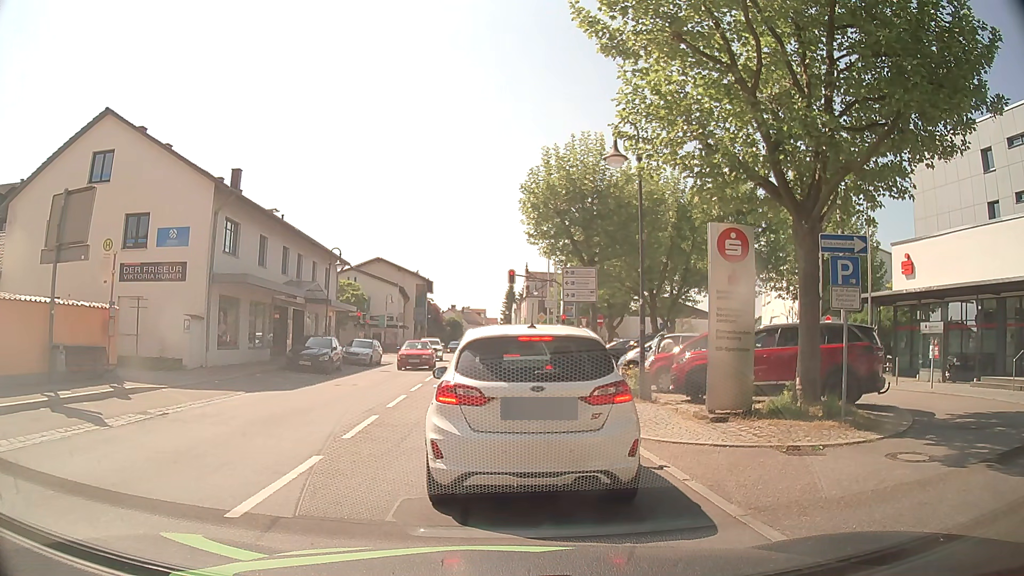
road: secondary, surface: asphalt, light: Day
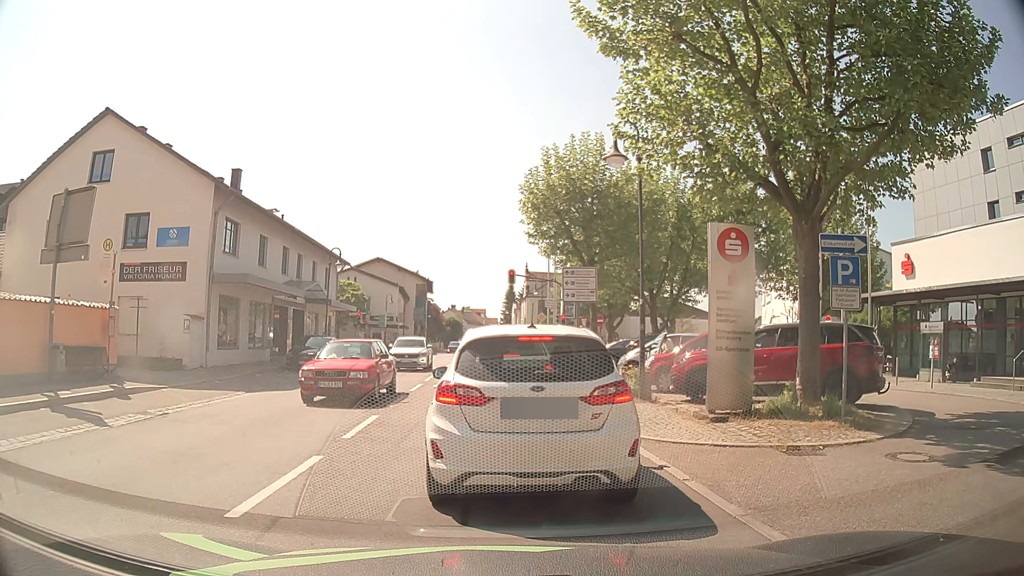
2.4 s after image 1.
(0.0, 0.0) m; 0°
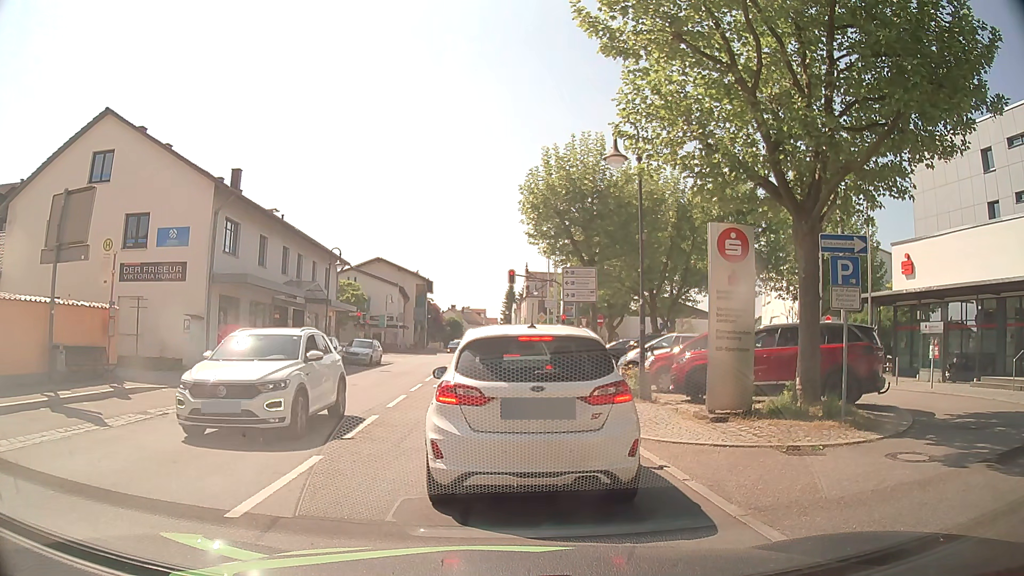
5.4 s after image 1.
(0.0, 0.0) m; 0°
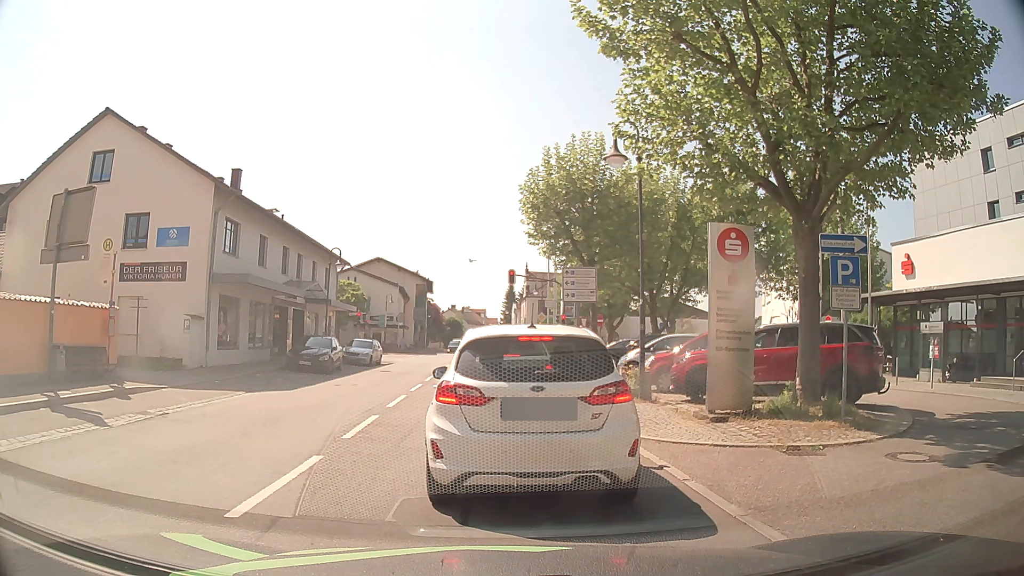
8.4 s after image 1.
(0.0, 0.0) m; 0°
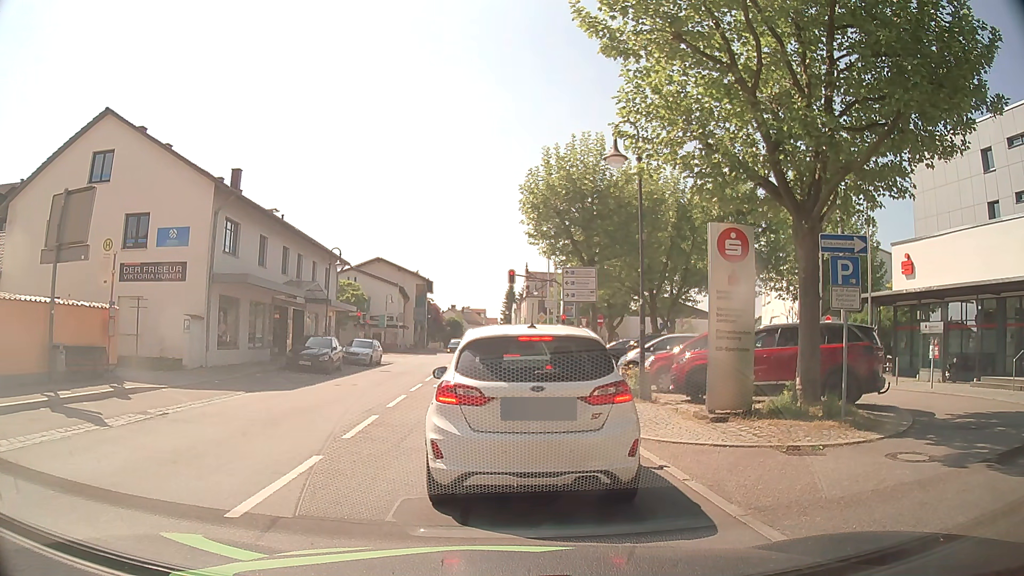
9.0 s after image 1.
(0.0, 0.0) m; 0°
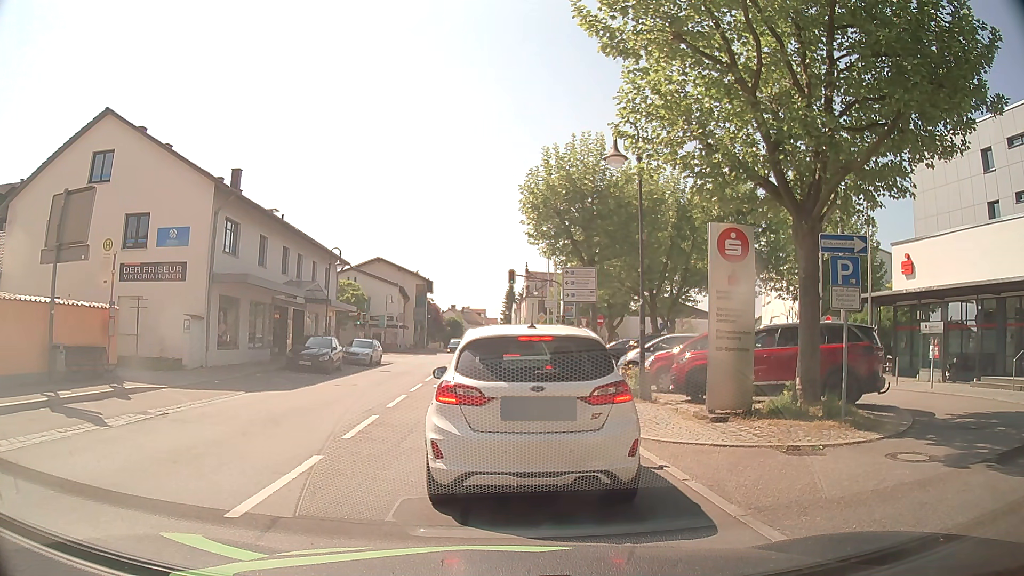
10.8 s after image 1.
(0.0, 0.0) m; 0°
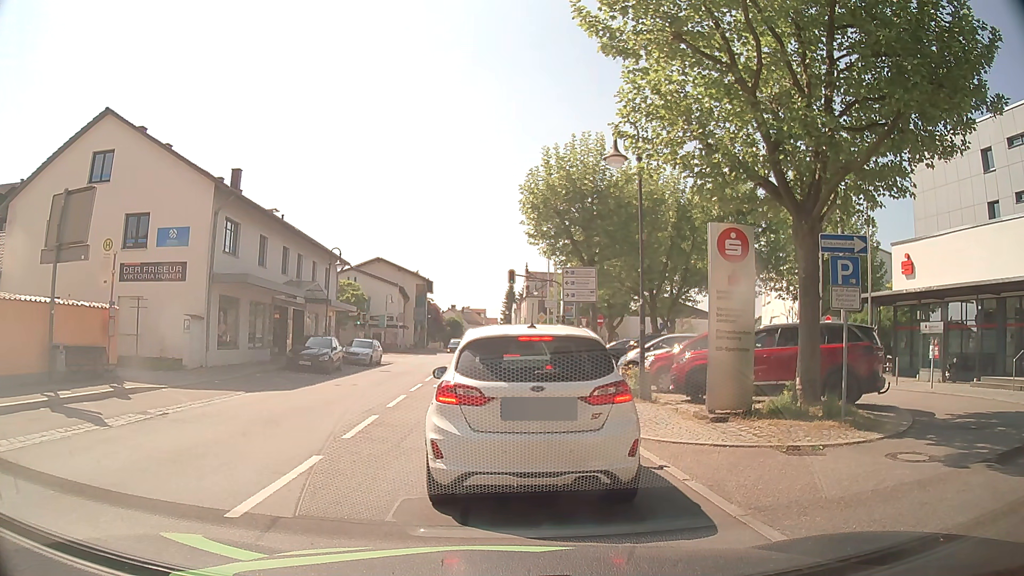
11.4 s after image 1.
(0.0, 0.0) m; 0°
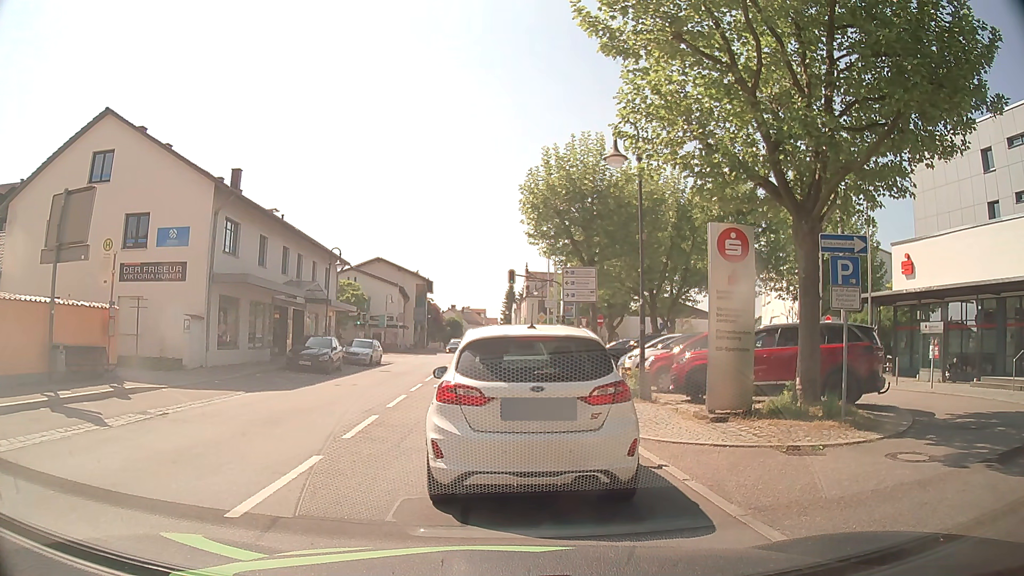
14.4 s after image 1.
(0.0, 0.0) m; 0°
(0, +10) (0, +20) (0, +30) (+1, +40) (+1, +50) (+1, +60) (+1, +70) (+1, +80) (+1, +90) (+1, +100) m
